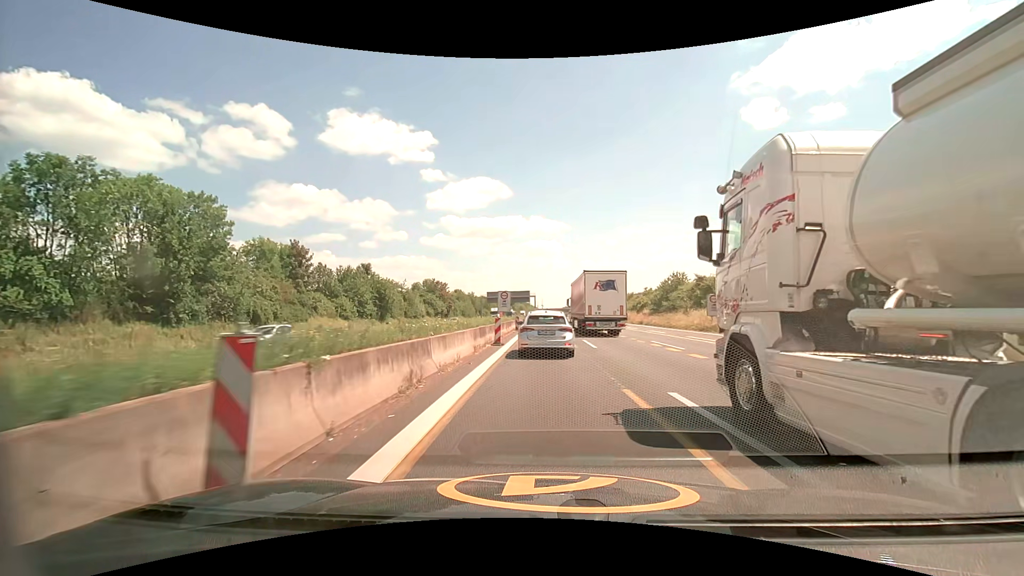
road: motorway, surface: asphalt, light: Day
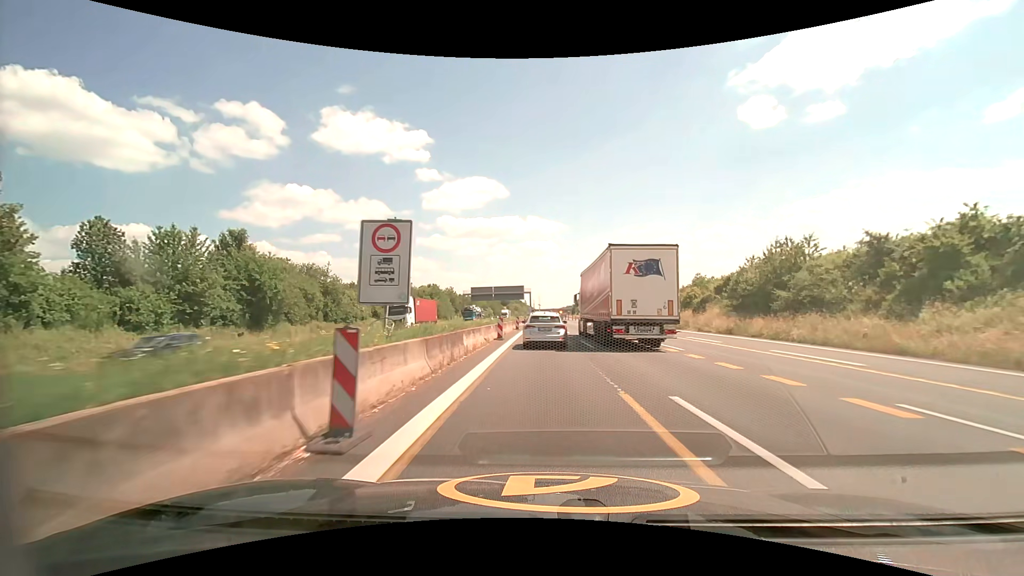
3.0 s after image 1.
(0.0, +36.7) m; 0°
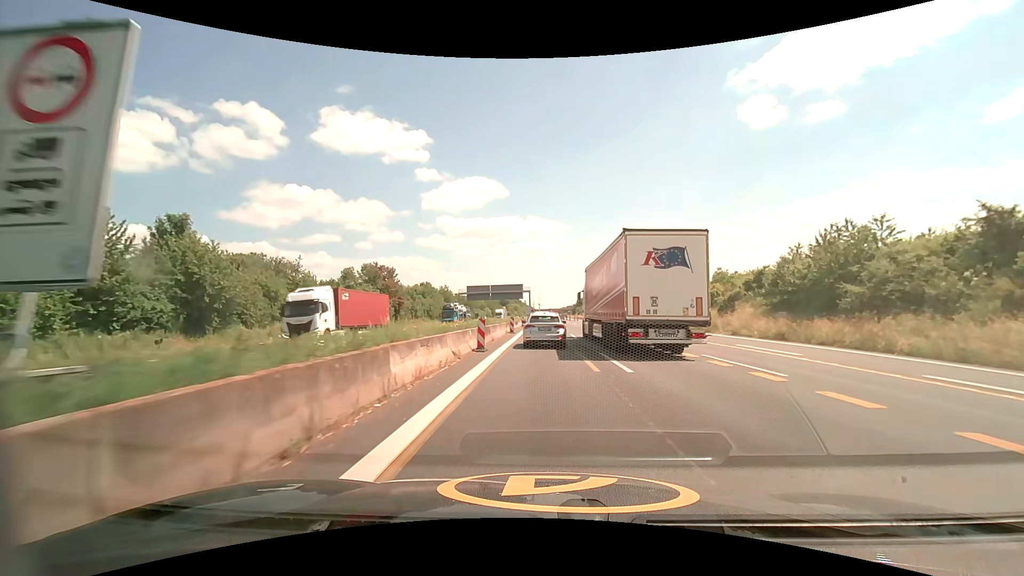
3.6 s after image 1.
(0.0, +8.5) m; 0°
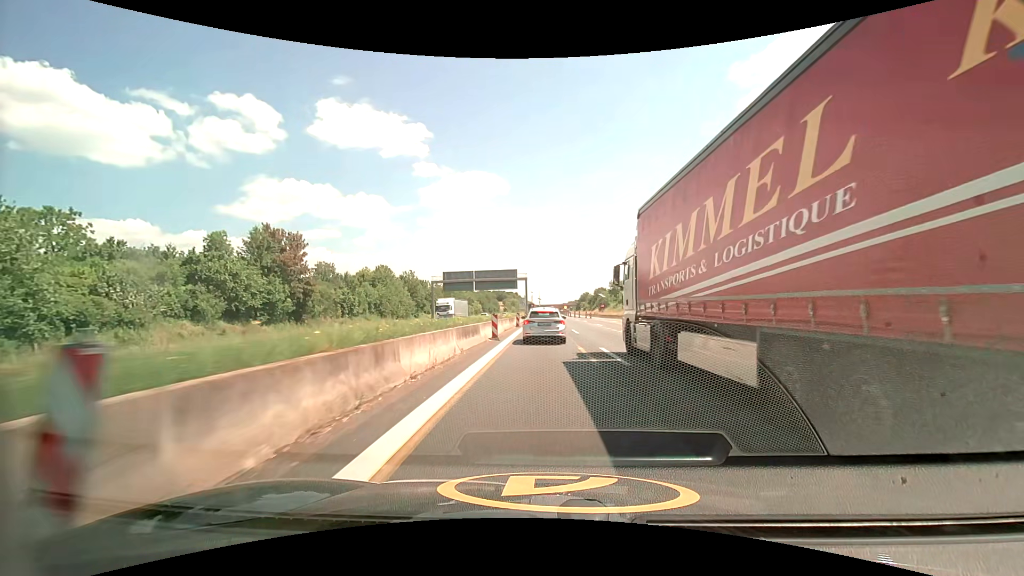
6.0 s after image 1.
(-0.1, +35.5) m; 0°
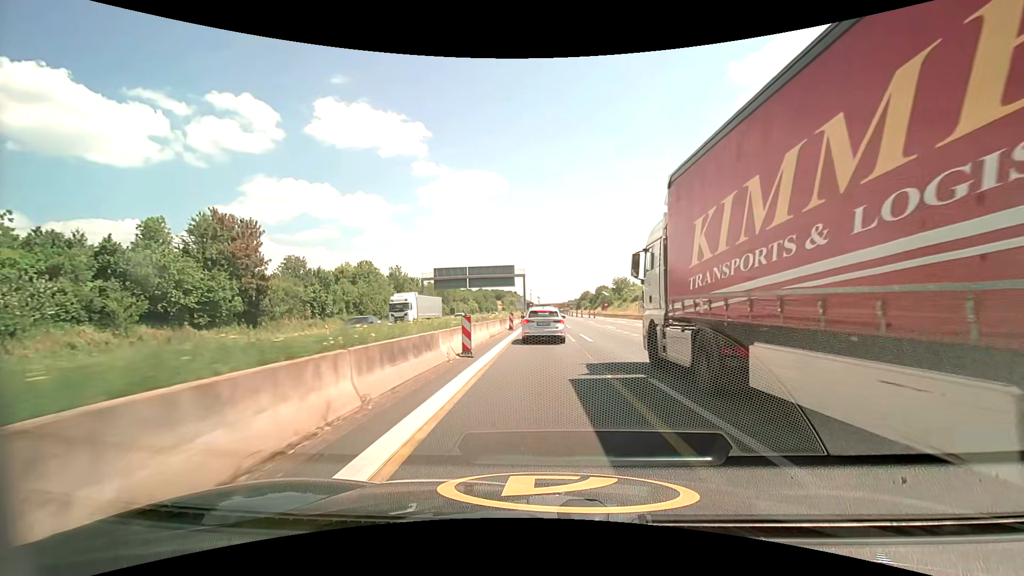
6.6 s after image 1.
(0.0, +8.4) m; 0°
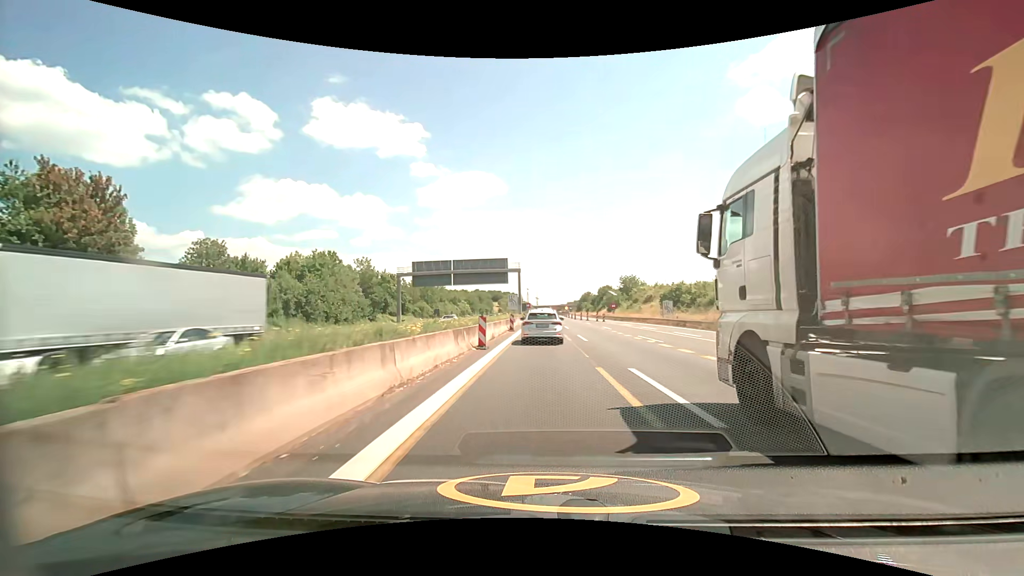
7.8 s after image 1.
(+0.1, +15.7) m; 0°
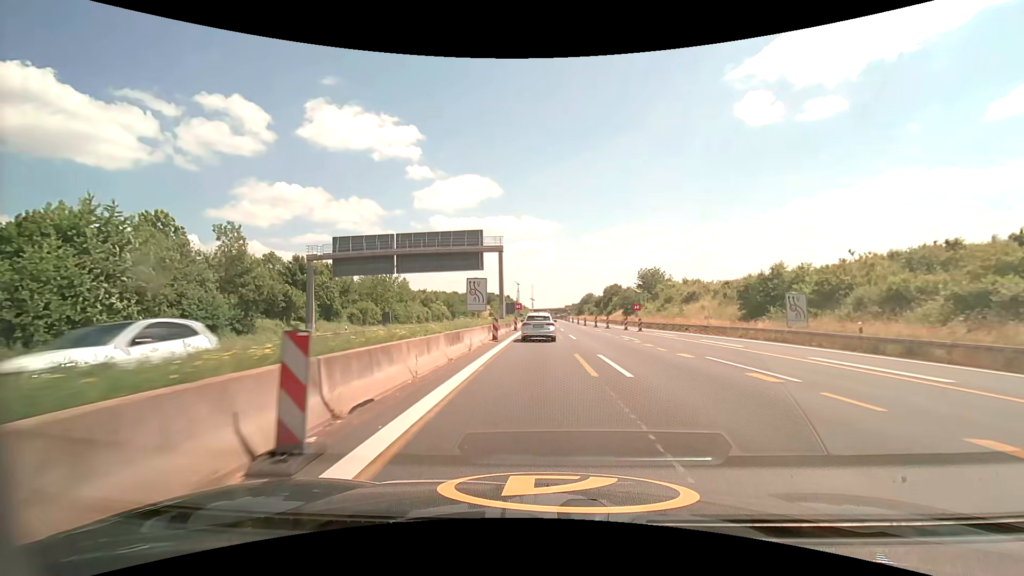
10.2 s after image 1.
(+0.1, +31.0) m; 0°
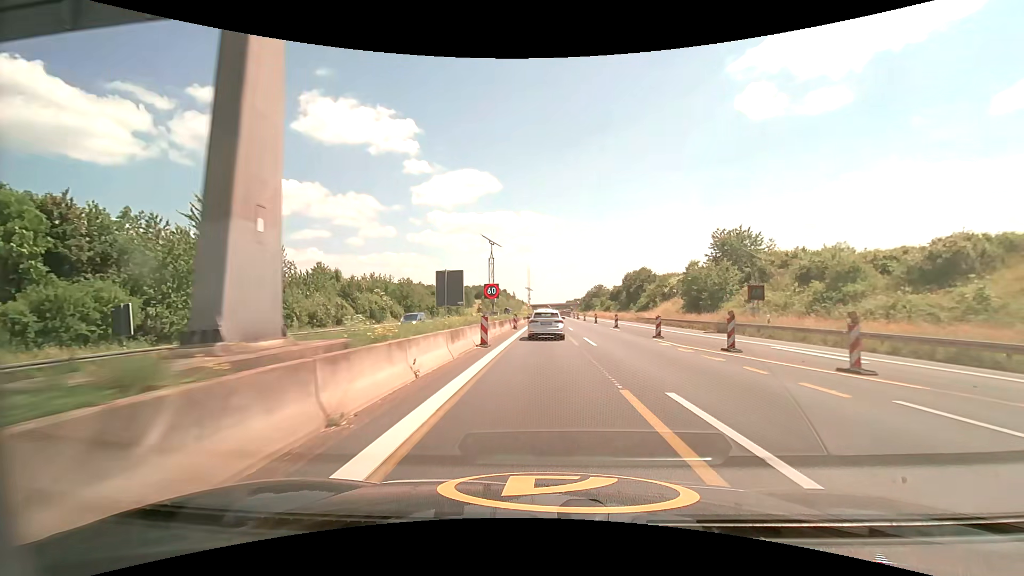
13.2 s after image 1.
(-0.2, +44.7) m; 0°
(0, +10) (0, +20) (0, +30) (0, +40) (0, +50) (+1, +60) (+1, +70) (+1, +80) (+1, +90) (+1, +100) m
